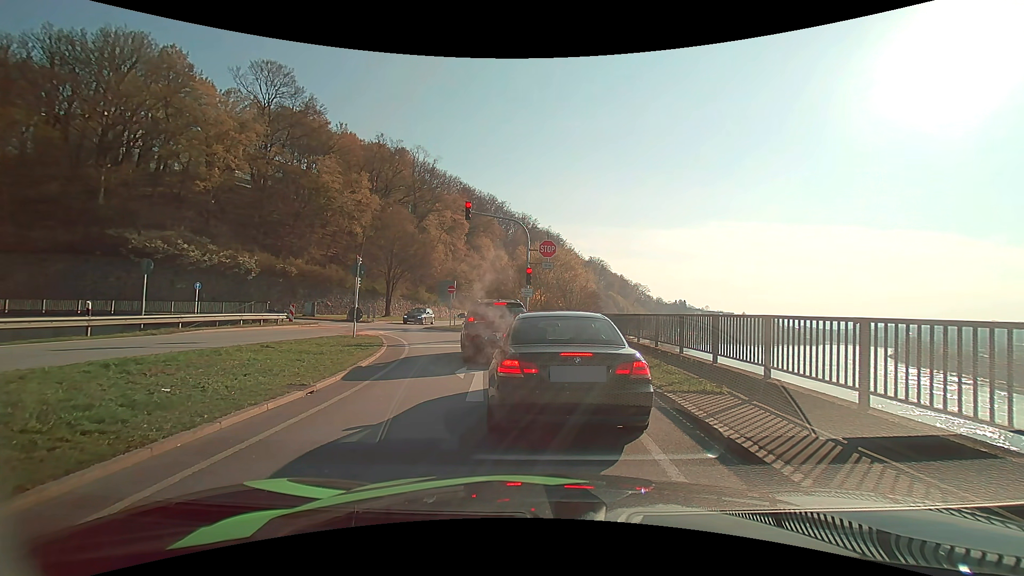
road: primary_link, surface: asphalt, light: Day
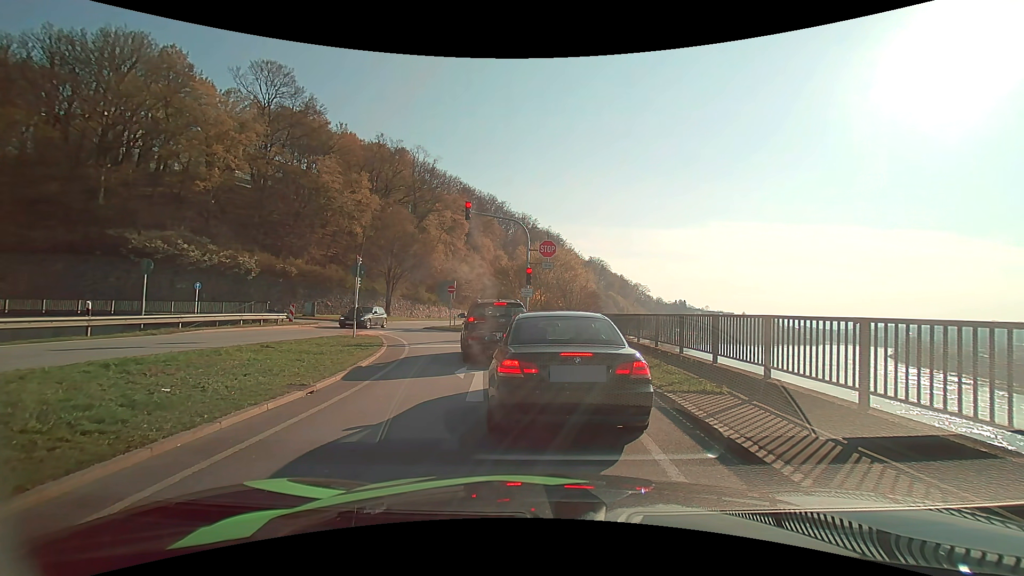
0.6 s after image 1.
(0.0, 0.0) m; 0°
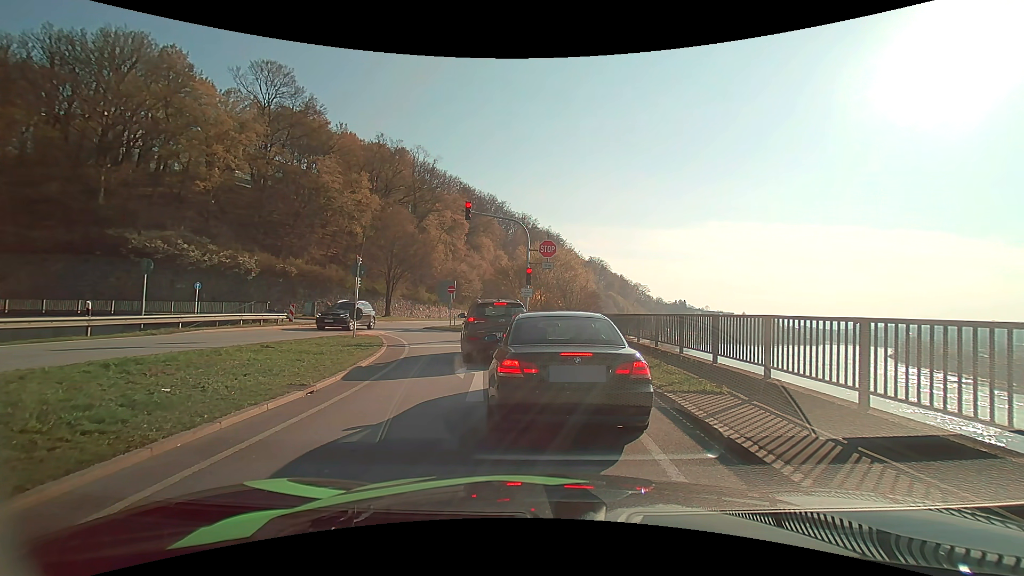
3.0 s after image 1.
(0.0, 0.0) m; 0°
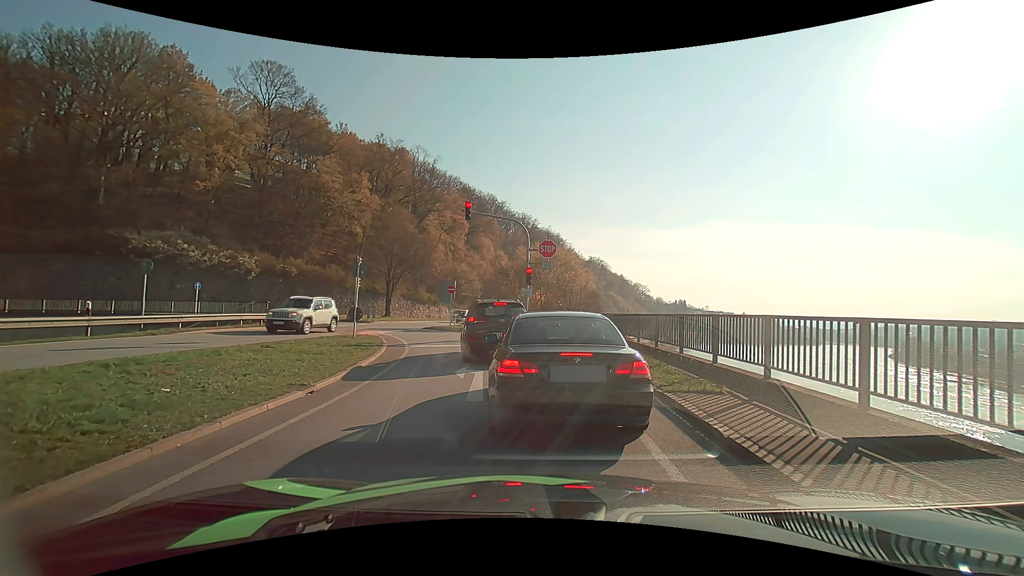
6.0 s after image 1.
(0.0, 0.0) m; 0°
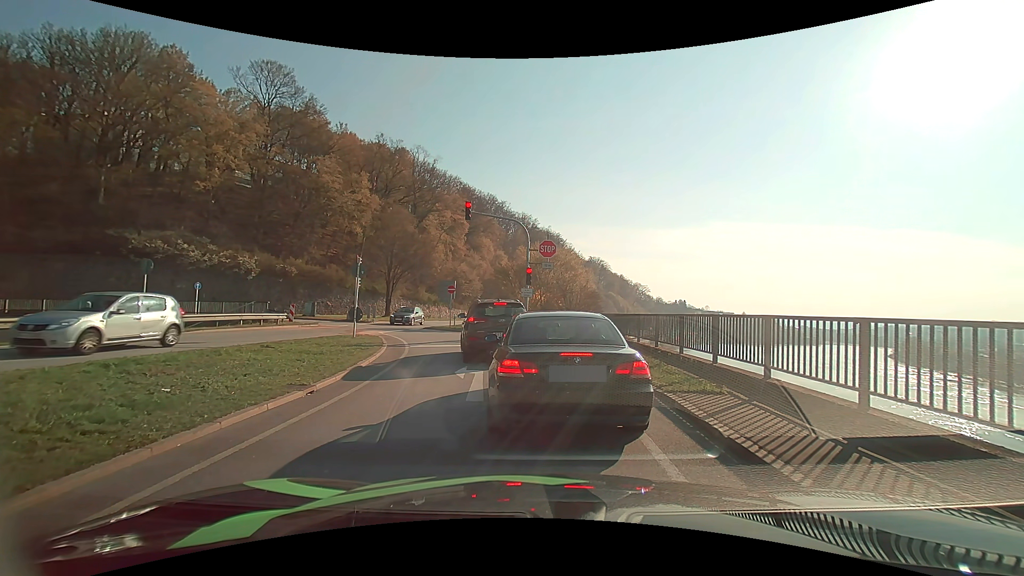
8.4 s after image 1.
(0.0, 0.0) m; 0°
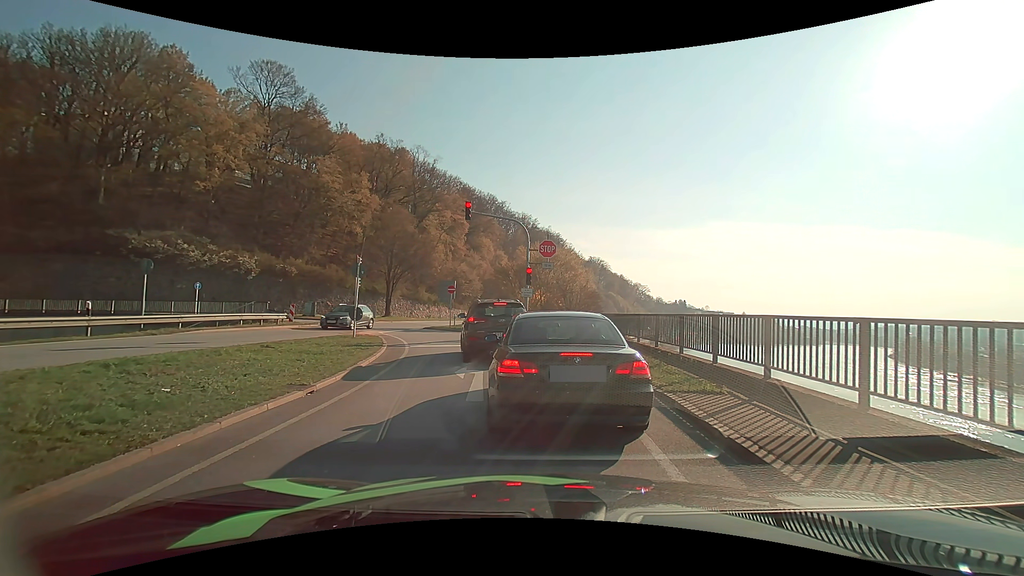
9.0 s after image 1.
(0.0, 0.0) m; 0°
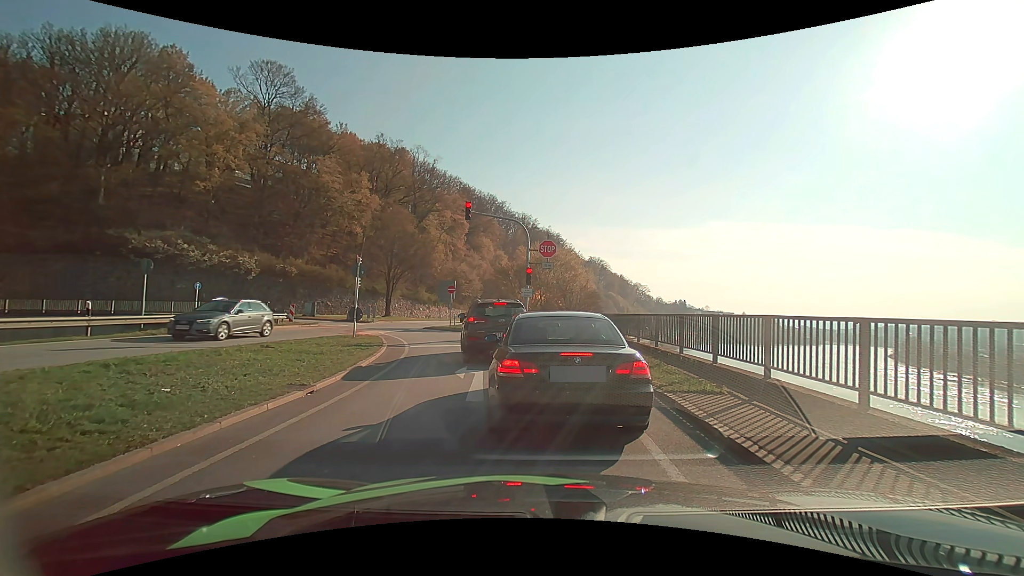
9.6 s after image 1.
(0.0, 0.0) m; 0°
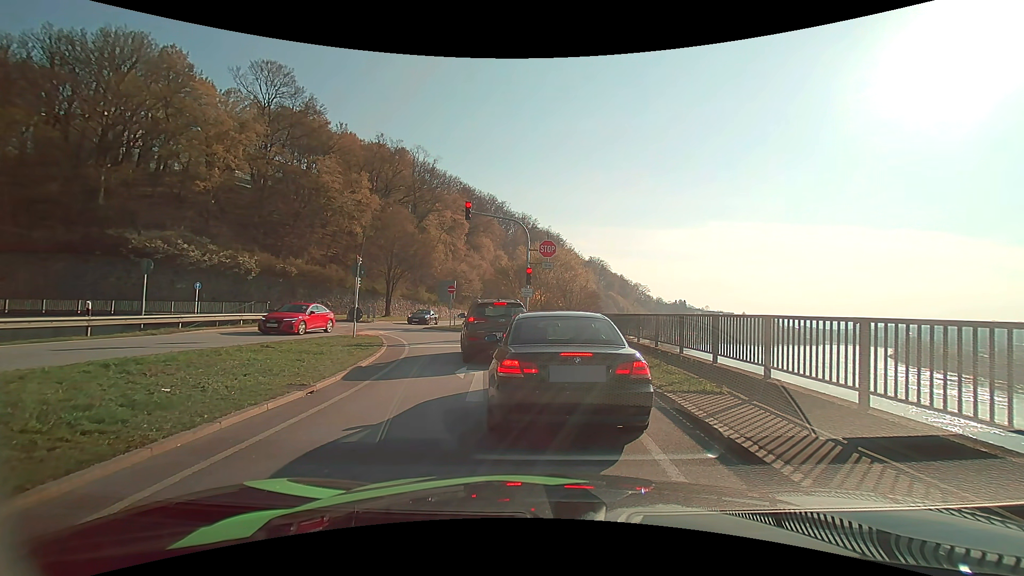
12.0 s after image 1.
(0.0, 0.0) m; 0°
(-1, +10) (-2, +20) (-6, +29) (-13, +36) (-22, +40) (-32, +41) (-42, +39) (-51, +35) (-60, +30) (-68, +25) m
